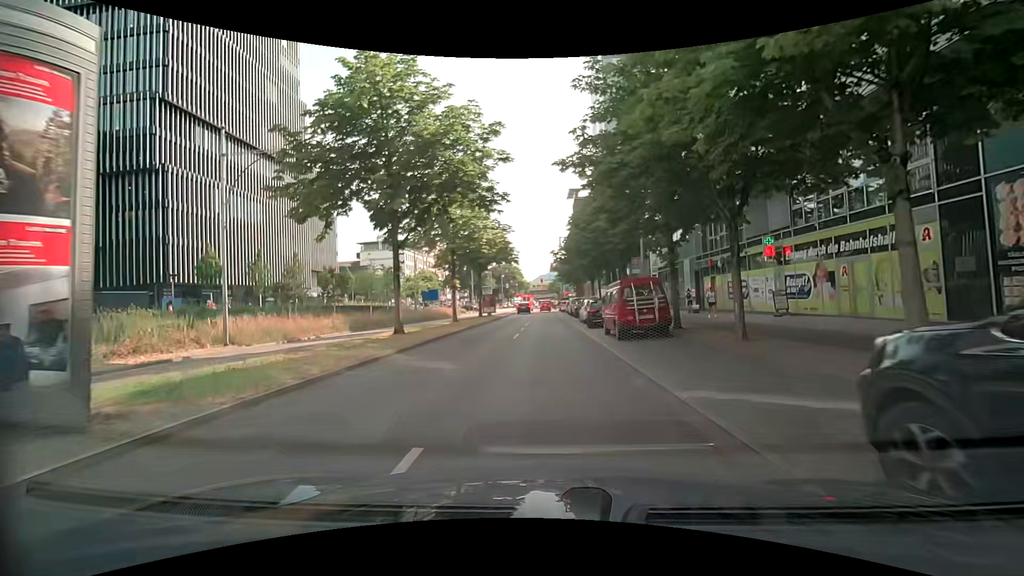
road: primary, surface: asphalt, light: Day
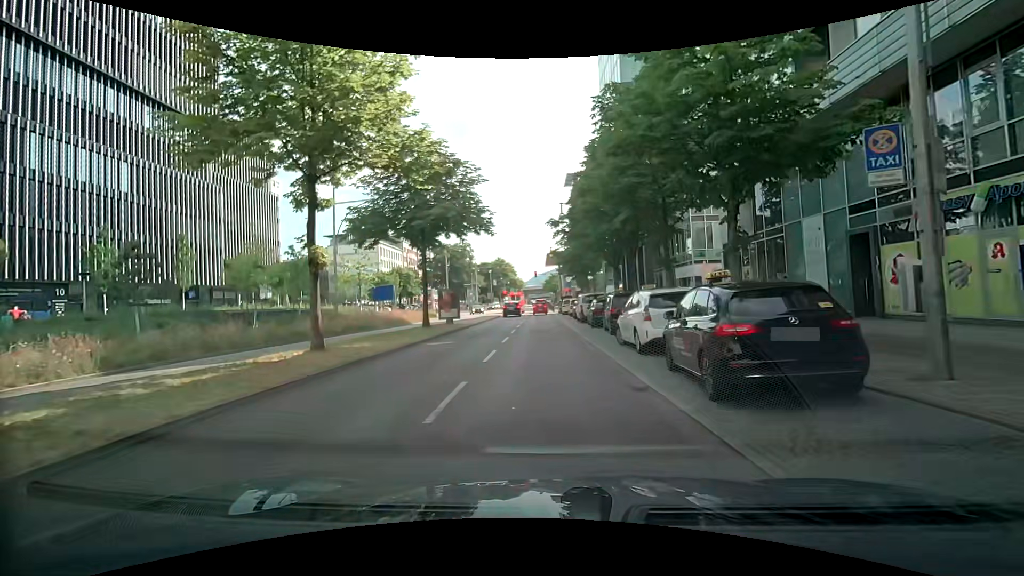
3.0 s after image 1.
(+0.4, +19.8) m; +2°
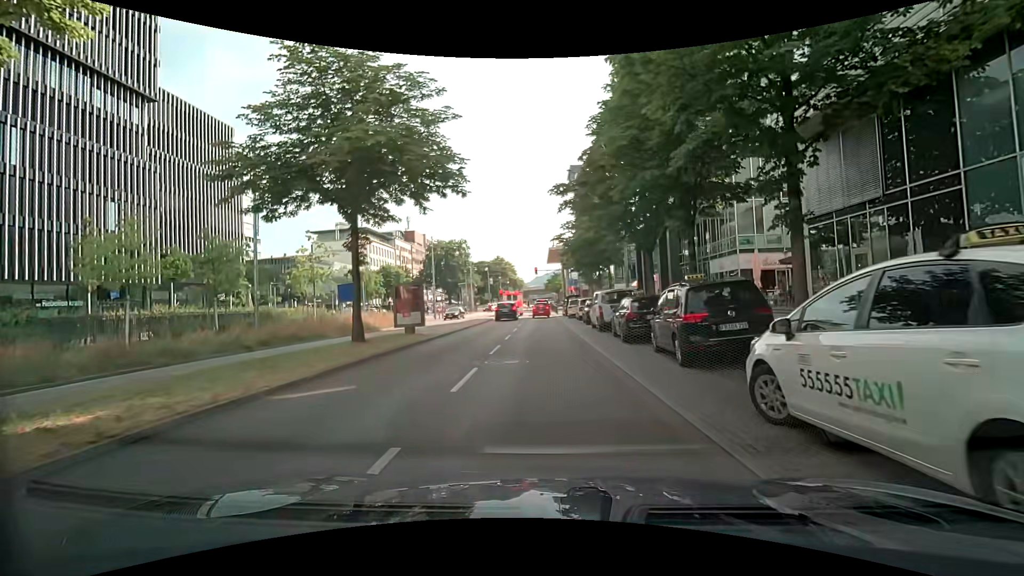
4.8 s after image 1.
(-0.1, +9.9) m; -1°
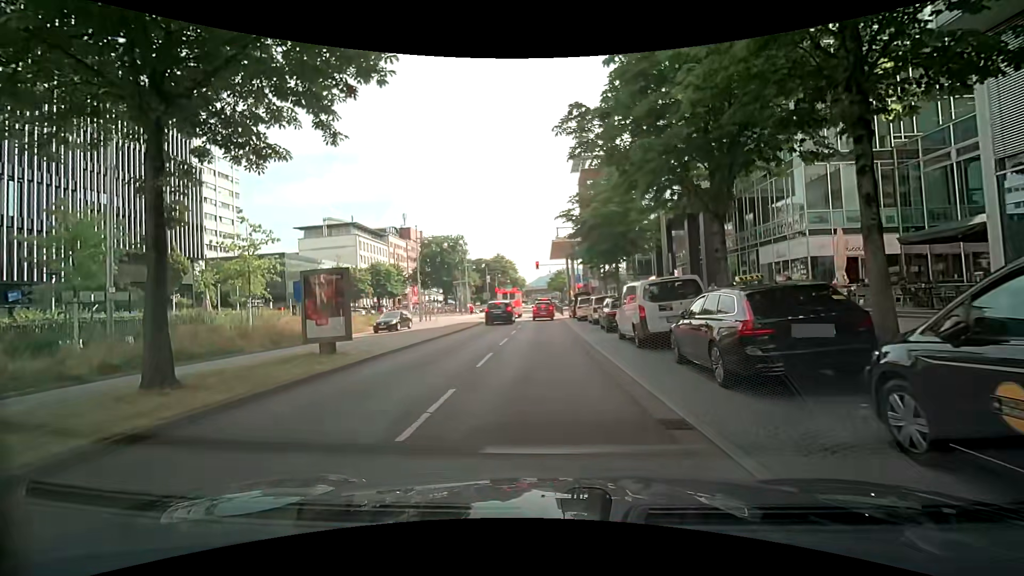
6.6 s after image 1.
(+0.1, +8.7) m; 0°
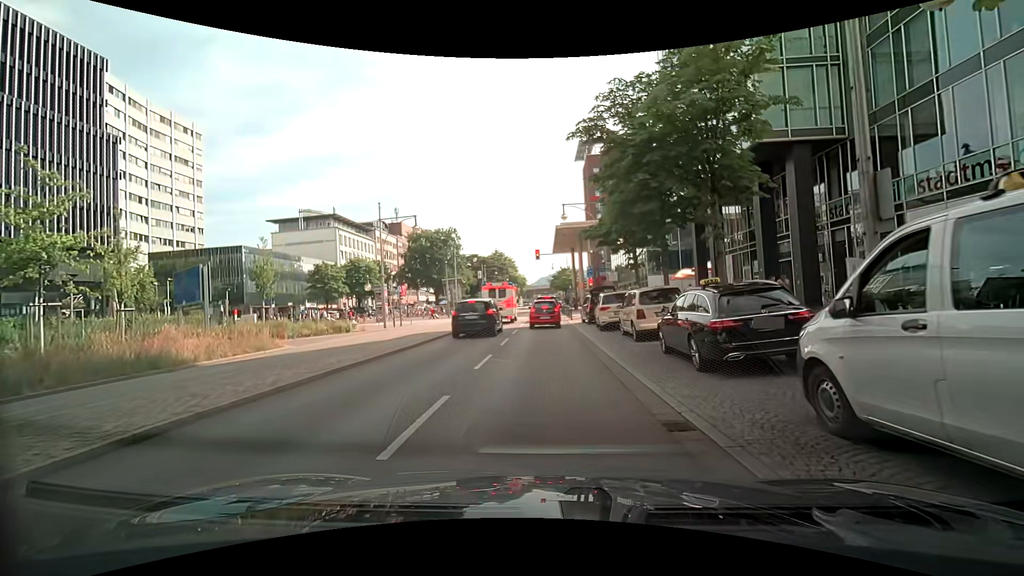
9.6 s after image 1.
(+0.1, +12.5) m; -1°
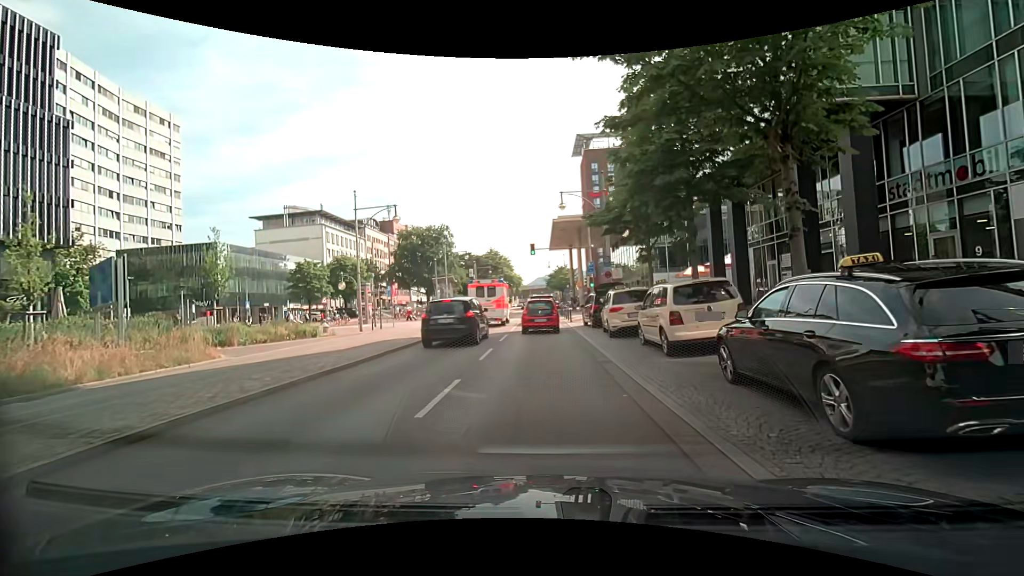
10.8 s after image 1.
(0.0, +4.4) m; +1°
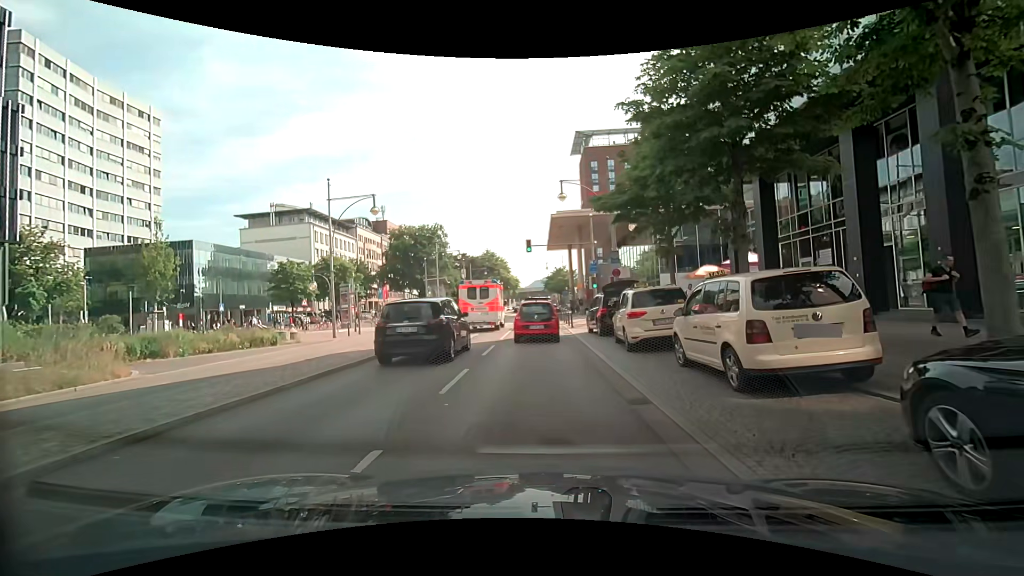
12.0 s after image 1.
(0.0, +4.2) m; -2°
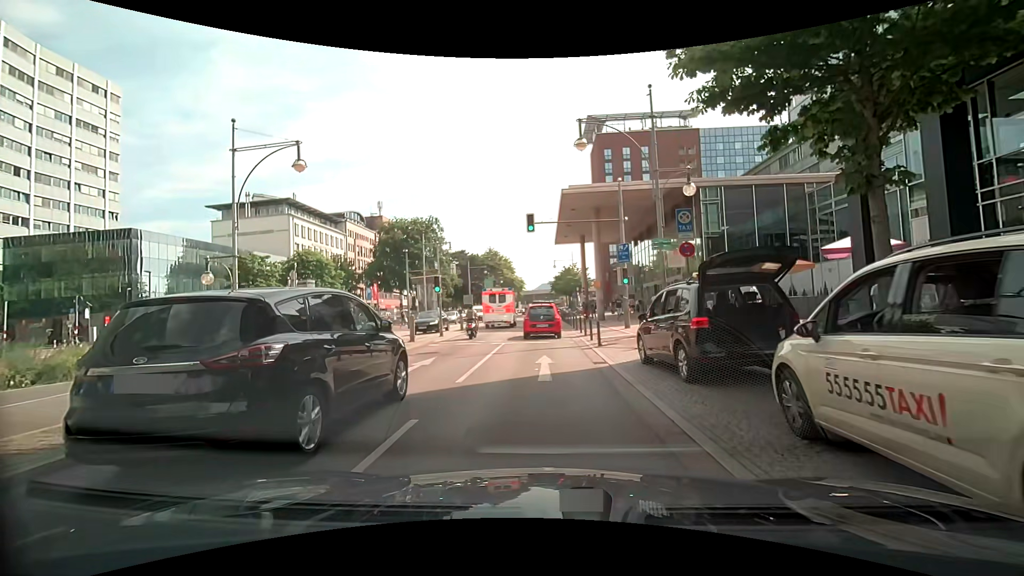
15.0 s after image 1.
(+0.5, +11.2) m; +2°
(0, +10) (0, +20) (0, +30) (0, +40) (0, +50) (0, +60) (0, +70) (0, +80) (0, +90) (0, +100) m
